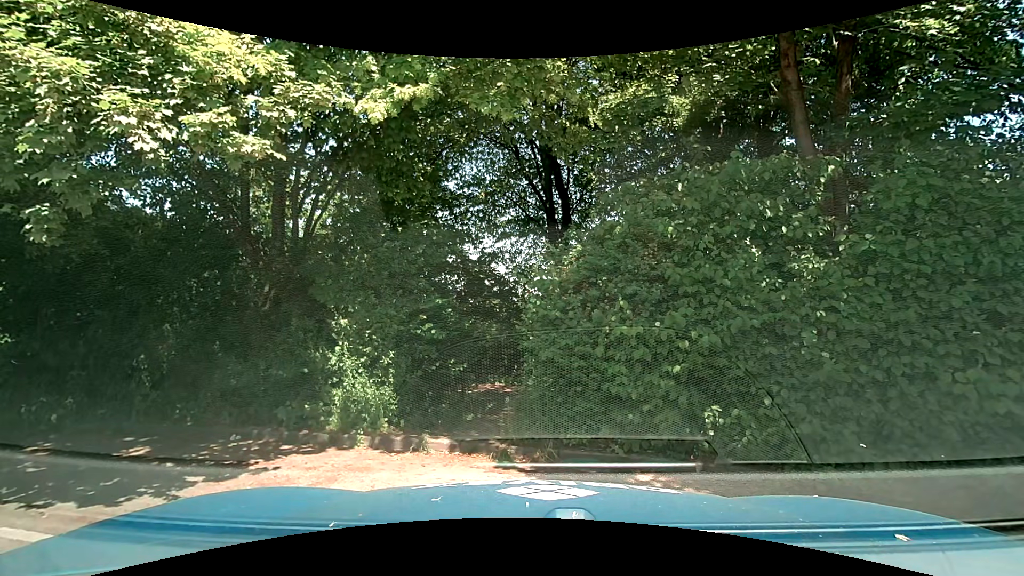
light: Day
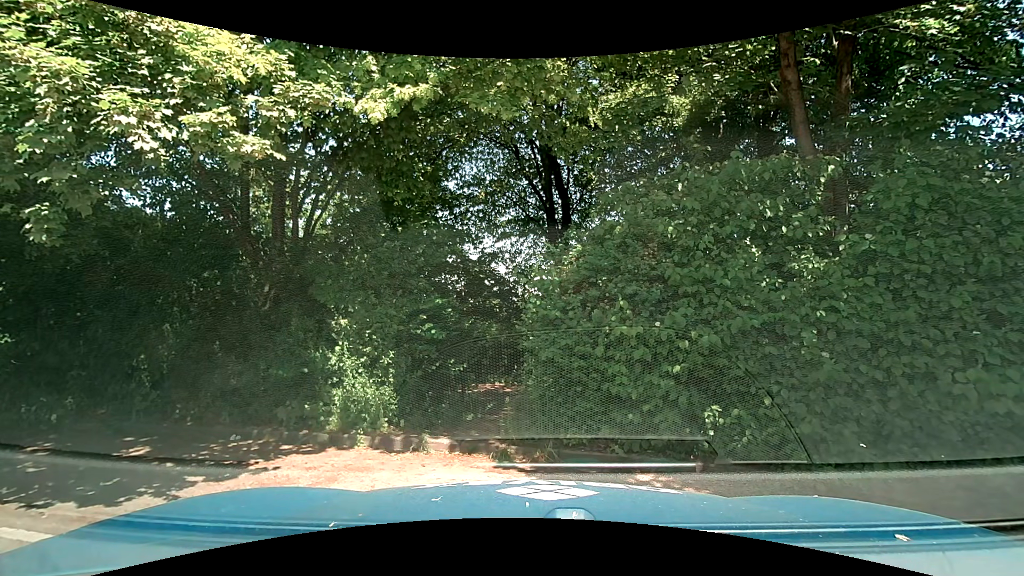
(0.0, 0.0) m; 0°
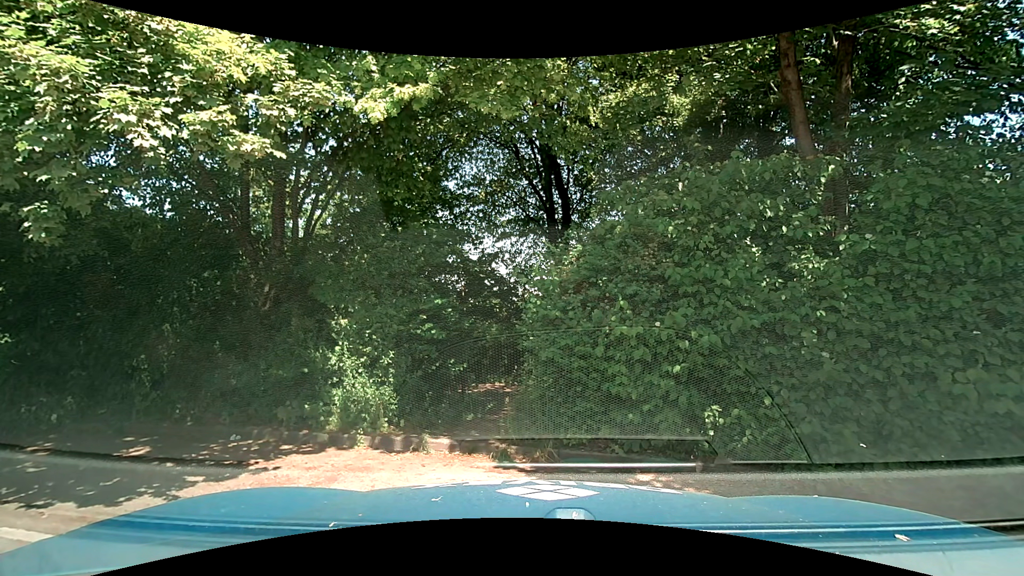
(0.0, 0.0) m; 0°
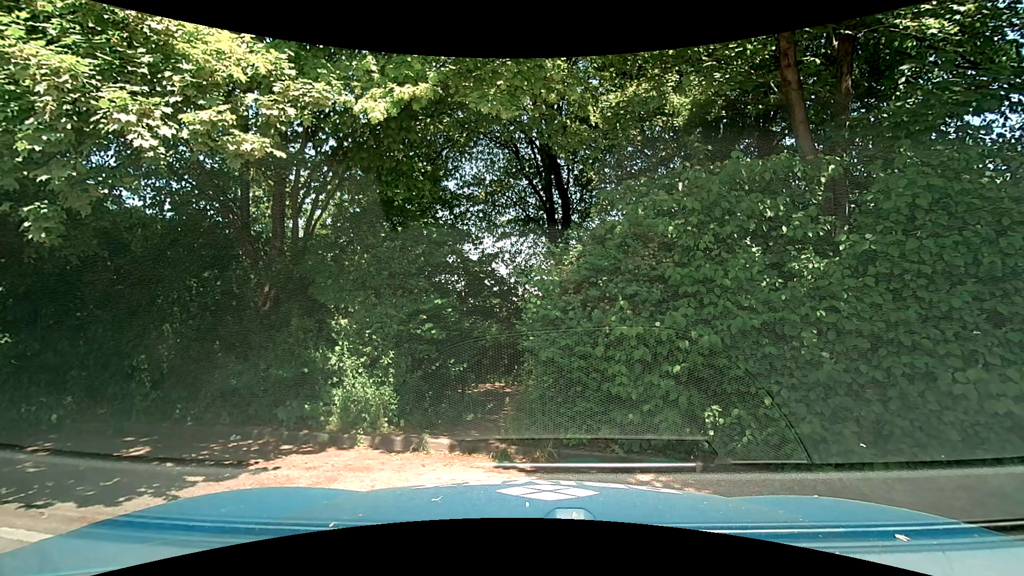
(0.0, 0.0) m; 0°
